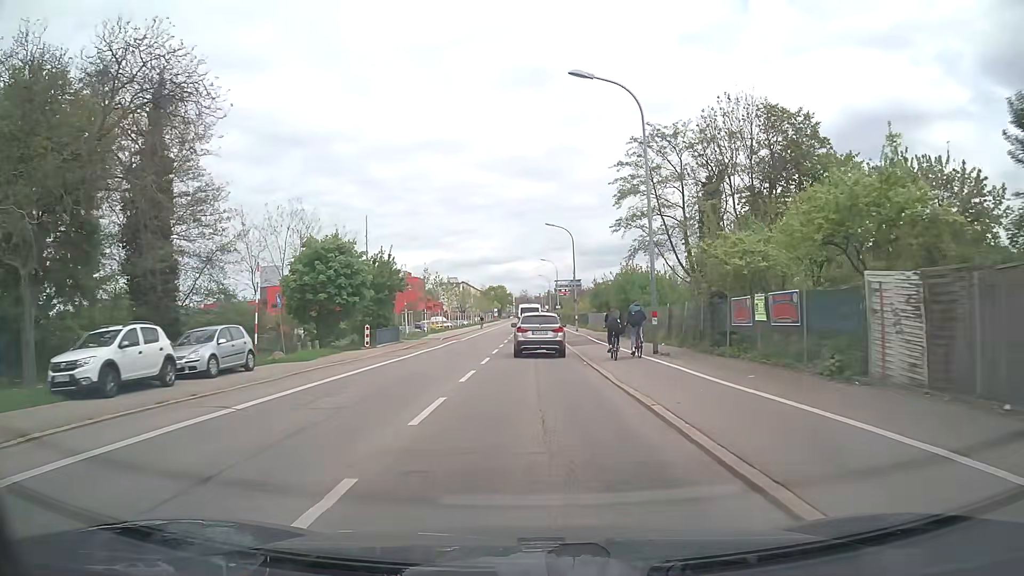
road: secondary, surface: asphalt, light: Day
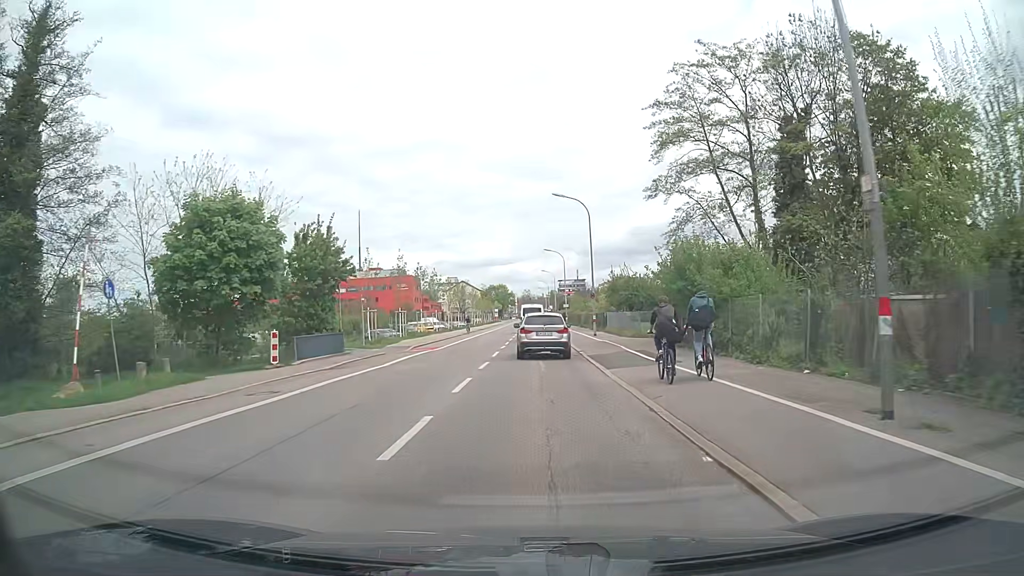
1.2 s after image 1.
(0.0, +14.1) m; 0°
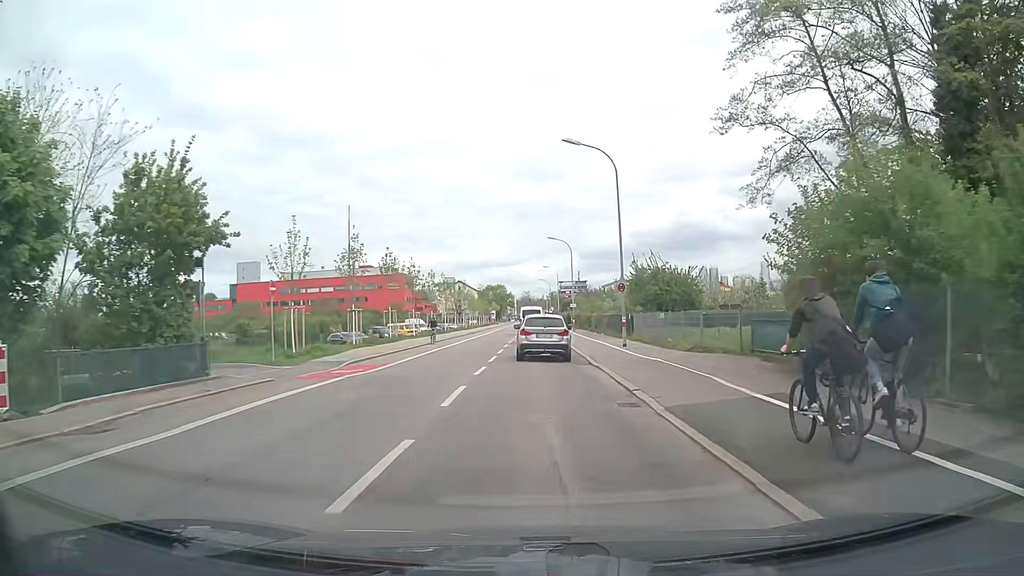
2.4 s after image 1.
(0.0, +13.8) m; 0°
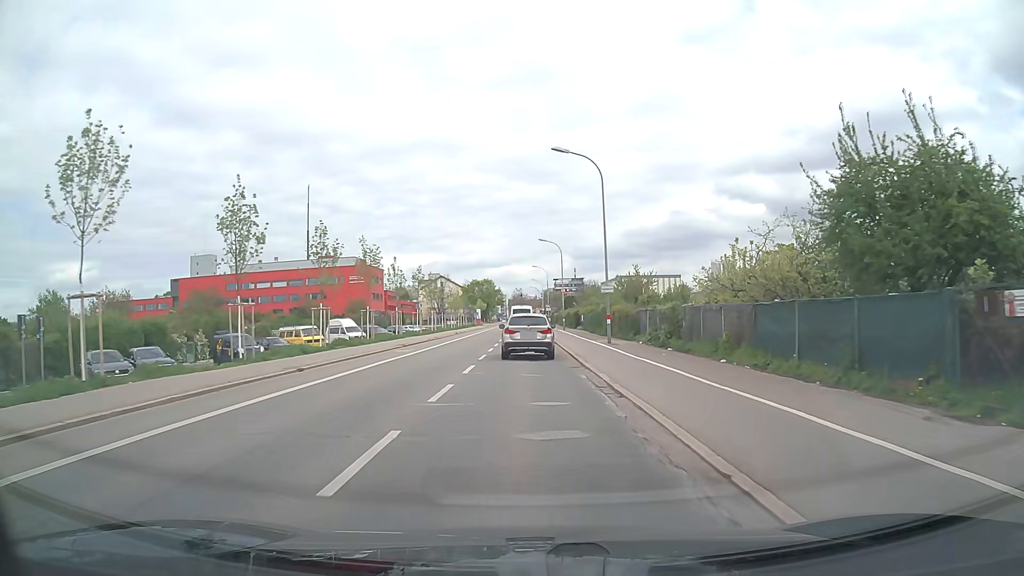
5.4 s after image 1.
(+0.2, +34.6) m; +1°
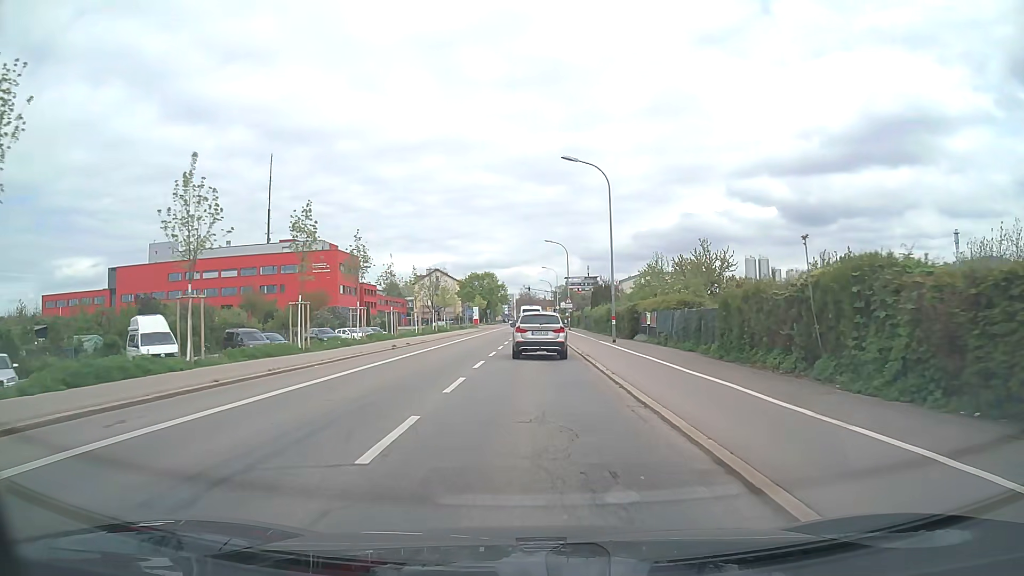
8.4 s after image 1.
(-0.3, +35.2) m; -1°
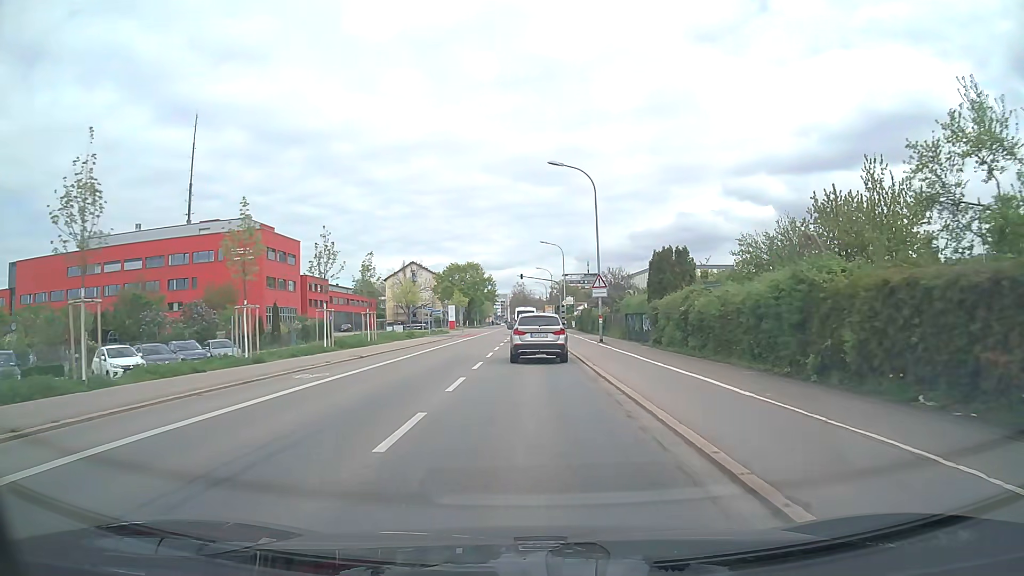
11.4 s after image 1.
(+0.3, +35.4) m; +1°
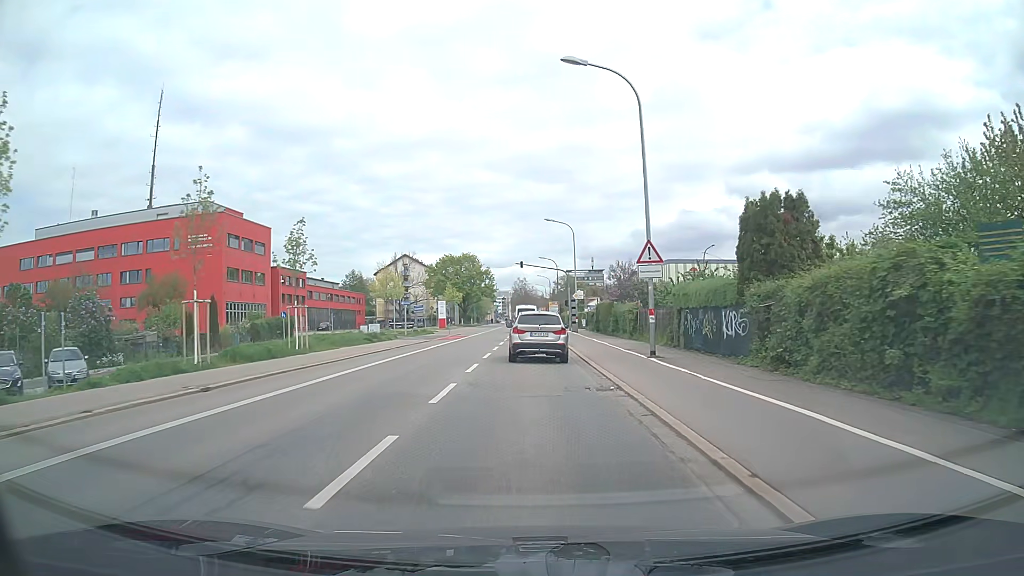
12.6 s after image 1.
(0.0, +14.1) m; -1°
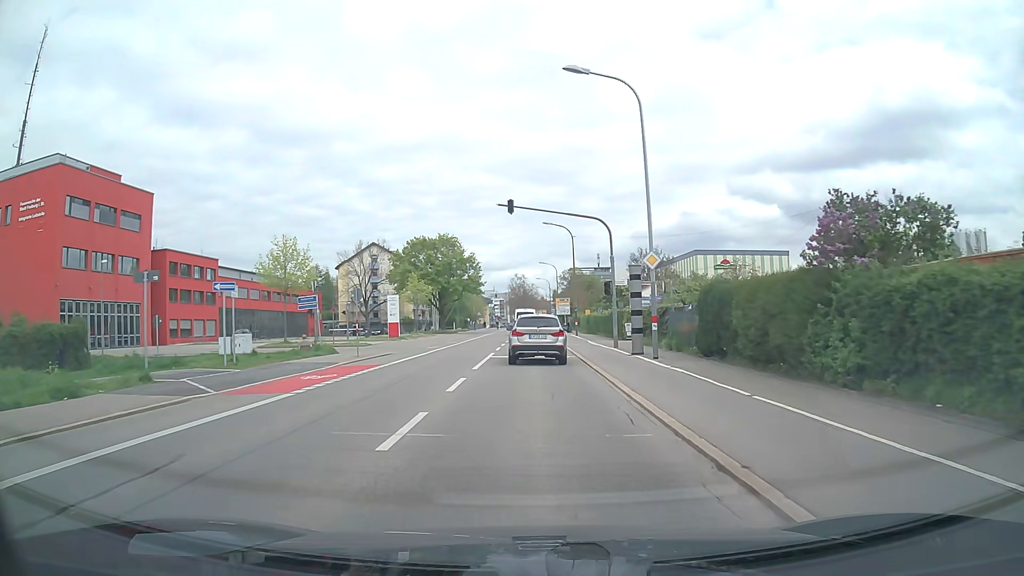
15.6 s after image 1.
(+0.1, +33.7) m; 0°
(0, +10) (0, +20) (0, +30) (0, +40) (0, +50) (0, +60) (0, +70) (0, +80) (0, +90) (0, +100) m
